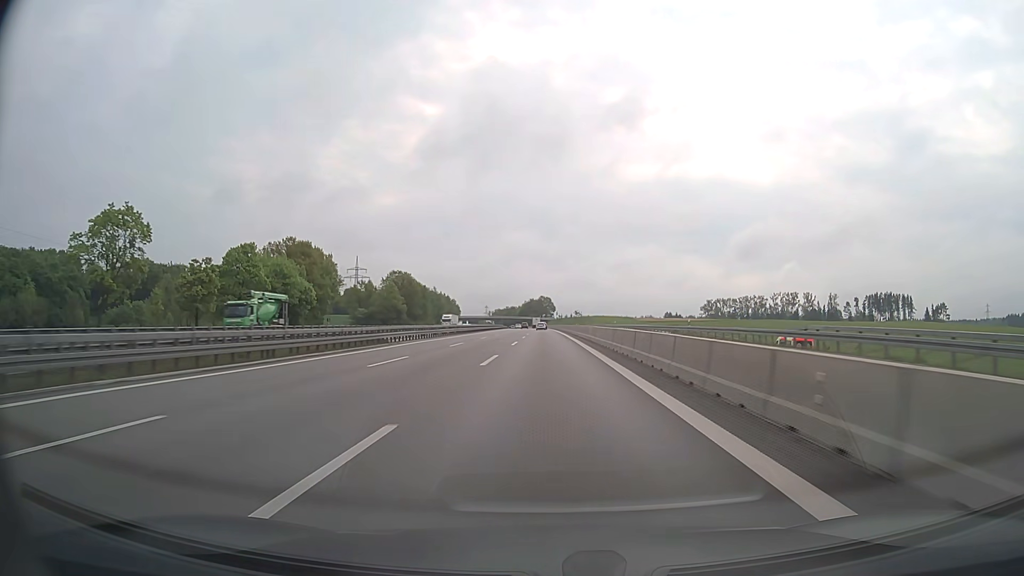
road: motorway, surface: asphalt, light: Day
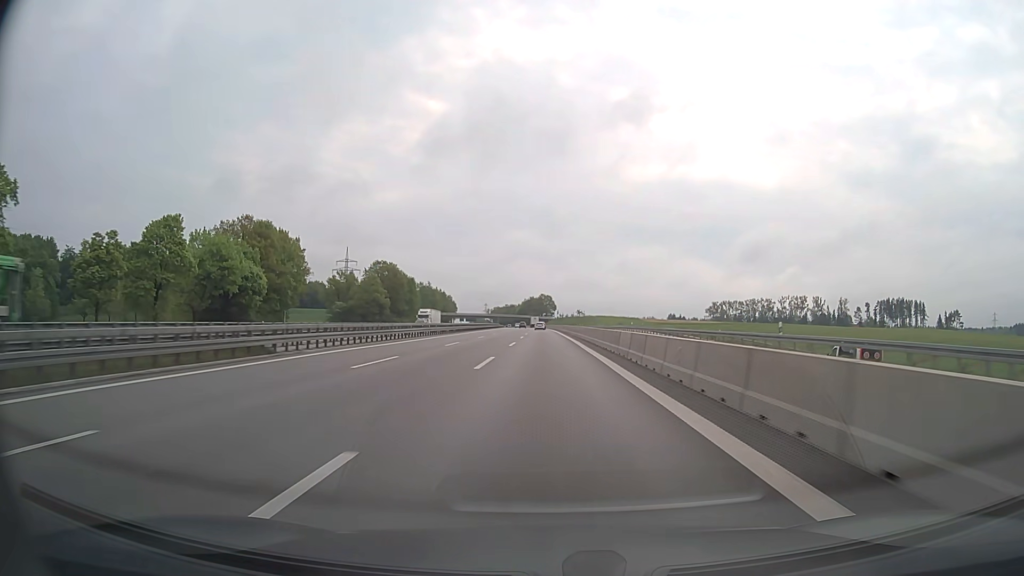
(0.0, +20.0) m; 0°
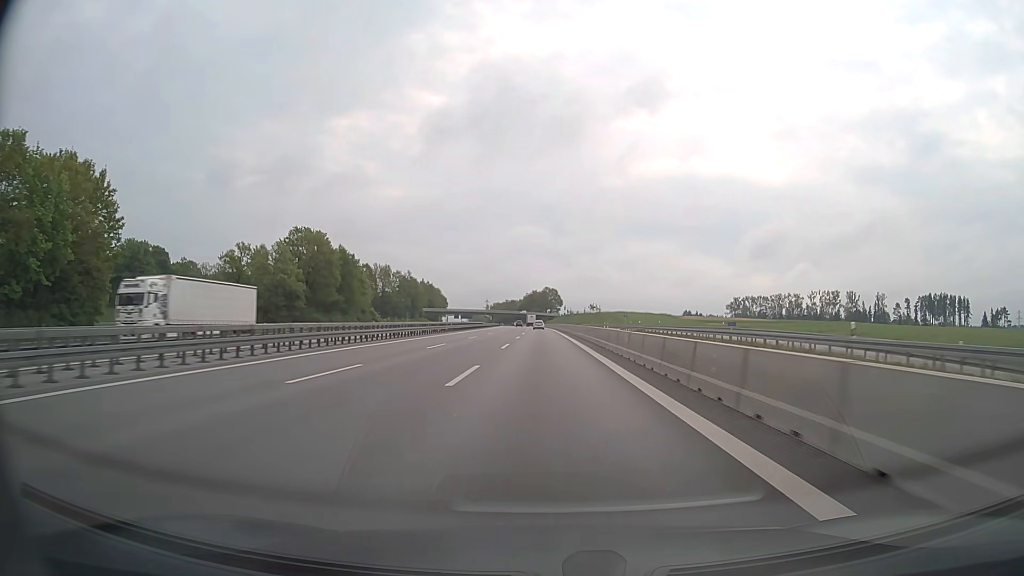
(0.0, +59.7) m; 0°
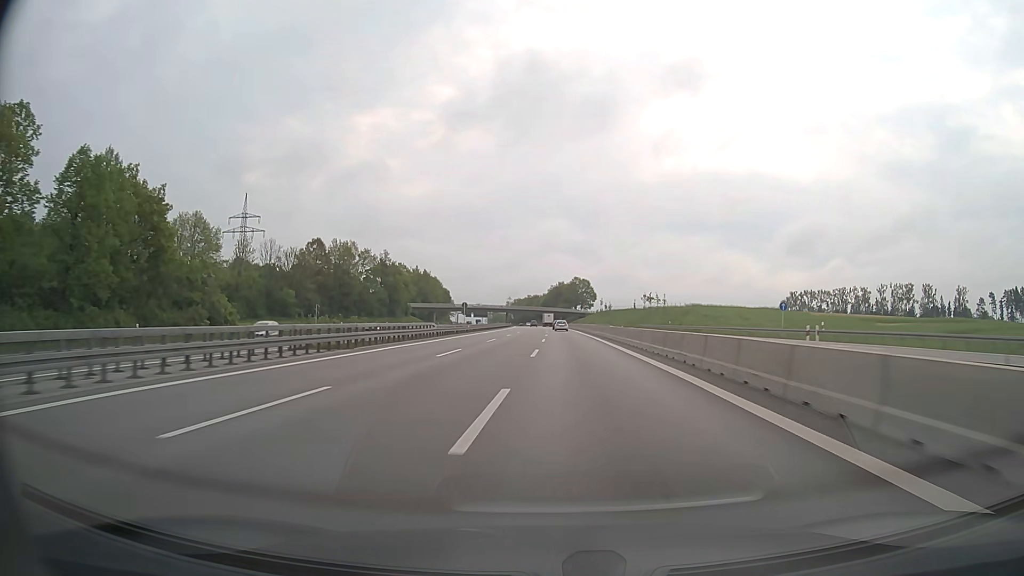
(-1.4, +79.8) m; -2°
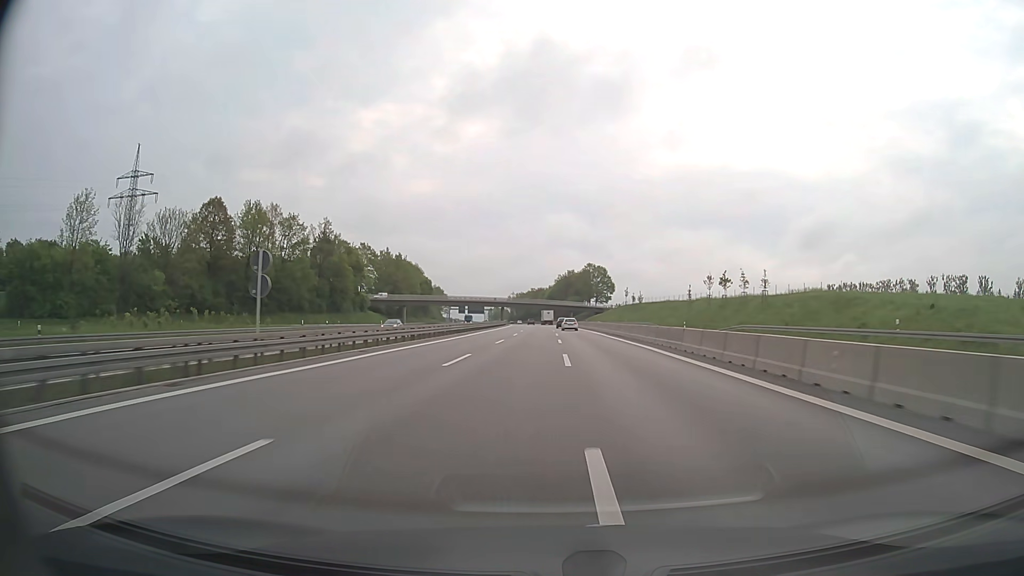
(-0.6, +60.5) m; -1°
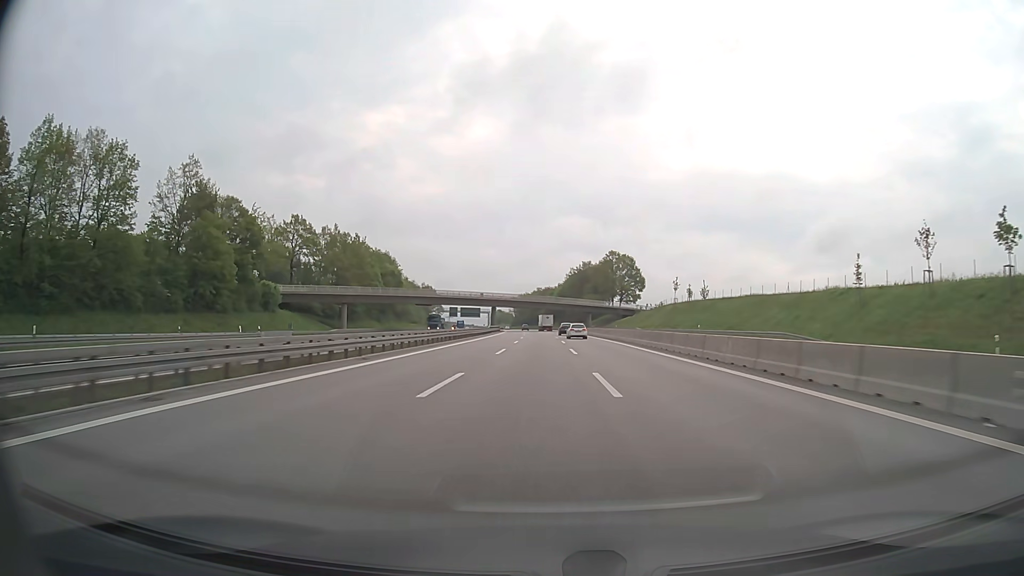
(-0.3, +61.4) m; -1°
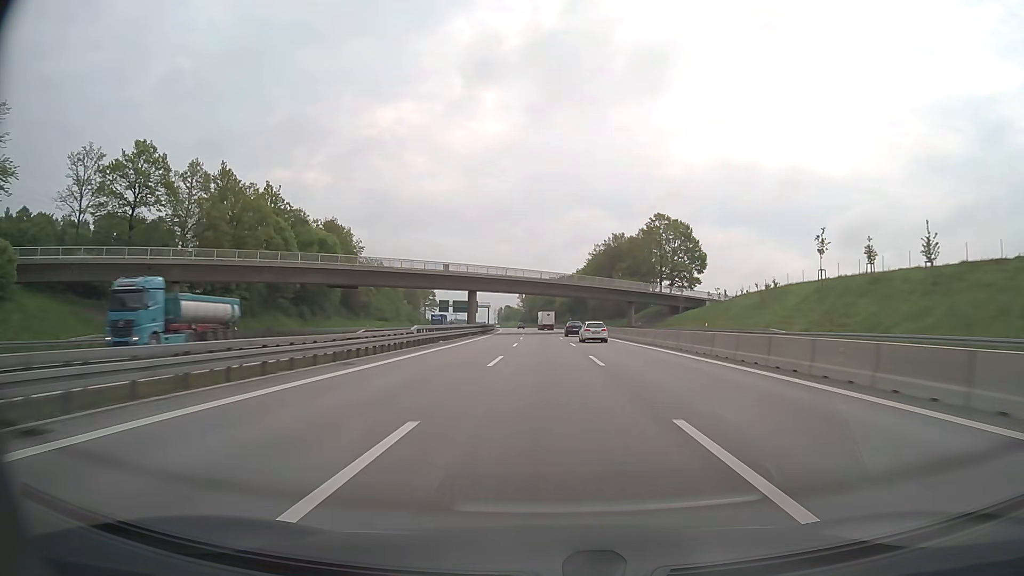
(-0.6, +63.3) m; -1°
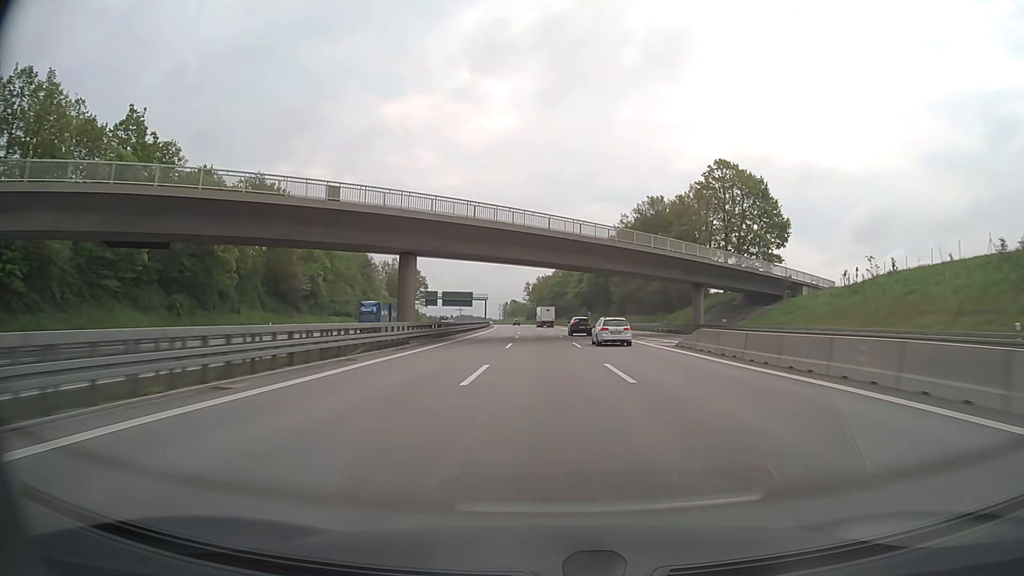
(-0.3, +43.2) m; -1°
(0, +10) (0, +20) (0, +30) (0, +40) (0, +50) (-1, +60) (-1, +70) (-1, +80) (-2, +90) (-2, +100) m
